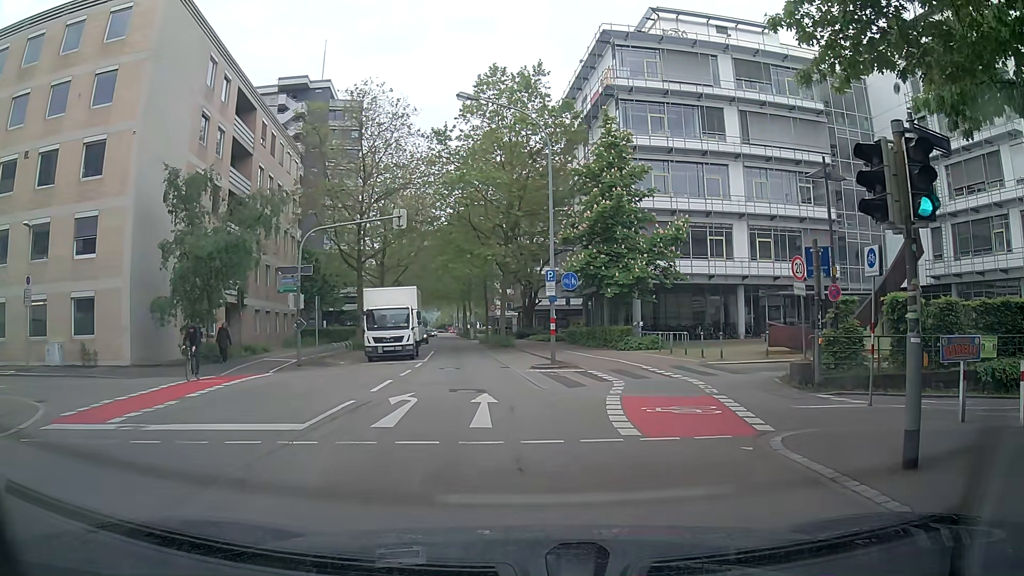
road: secondary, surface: asphalt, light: Day
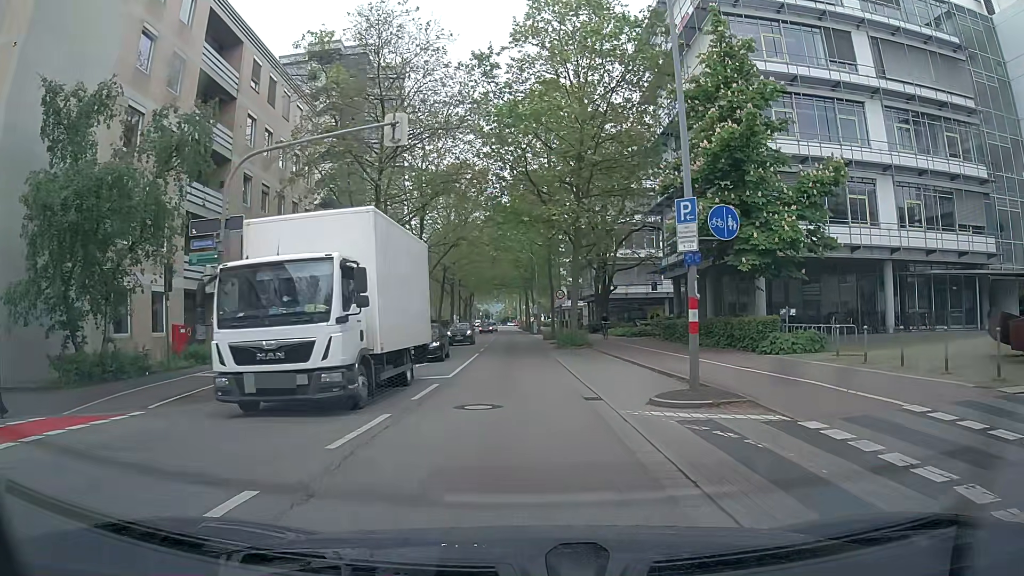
(-0.6, +12.5) m; -5°
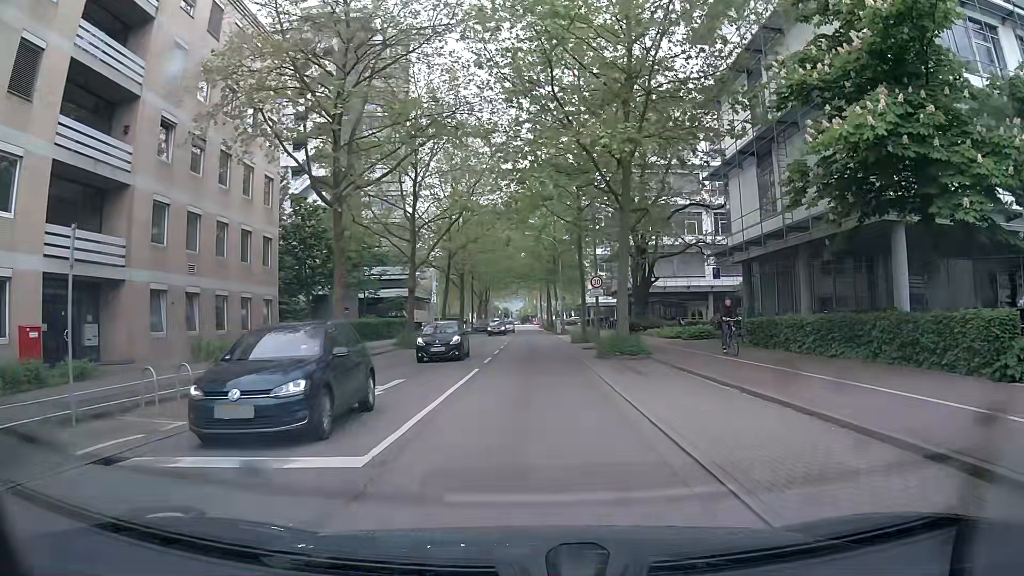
(-0.2, +11.1) m; -1°
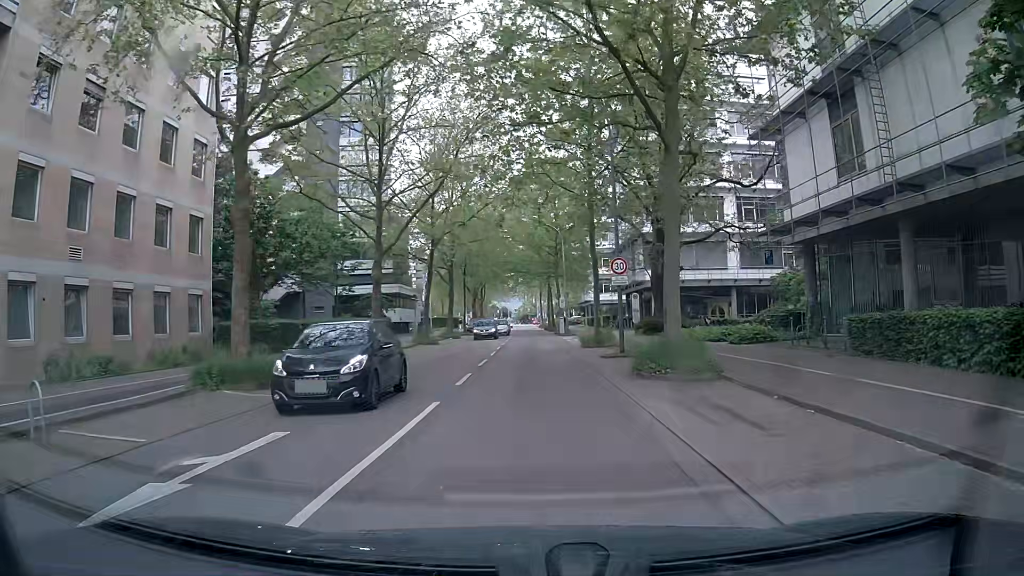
(-0.1, +8.4) m; -1°
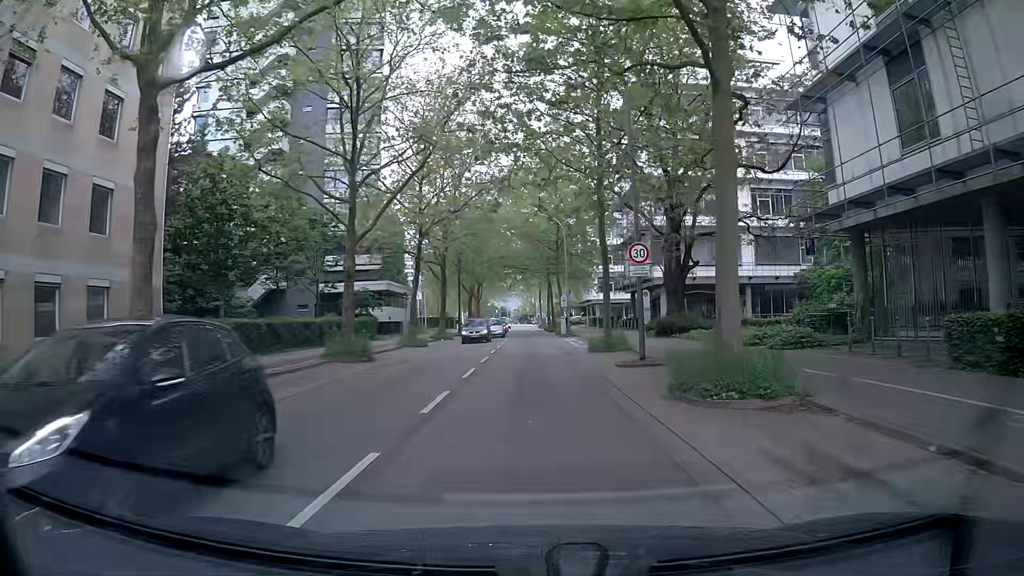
(0.0, +4.5) m; 0°
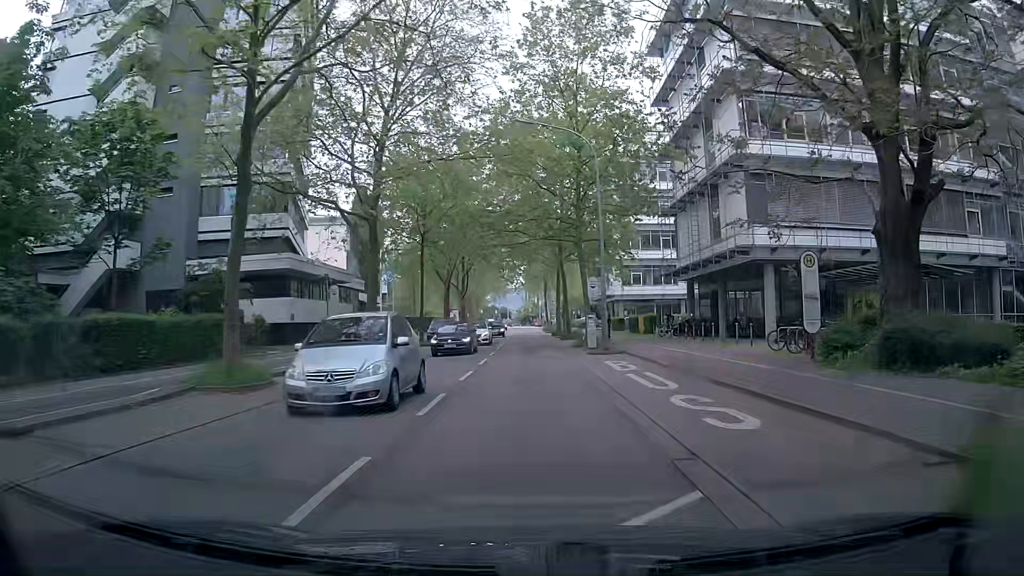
(0.0, +24.5) m; 0°
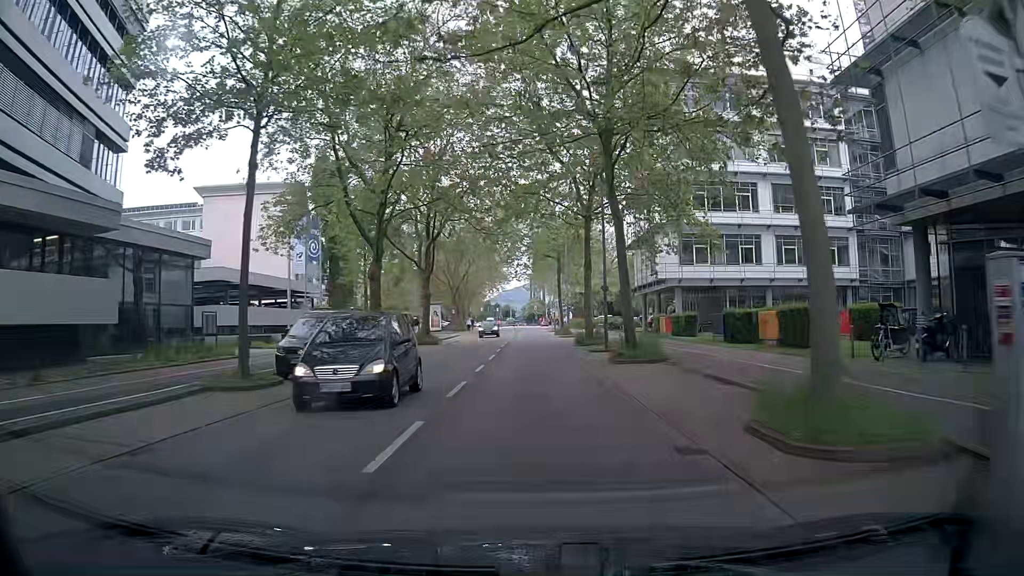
(-0.3, +28.0) m; -1°
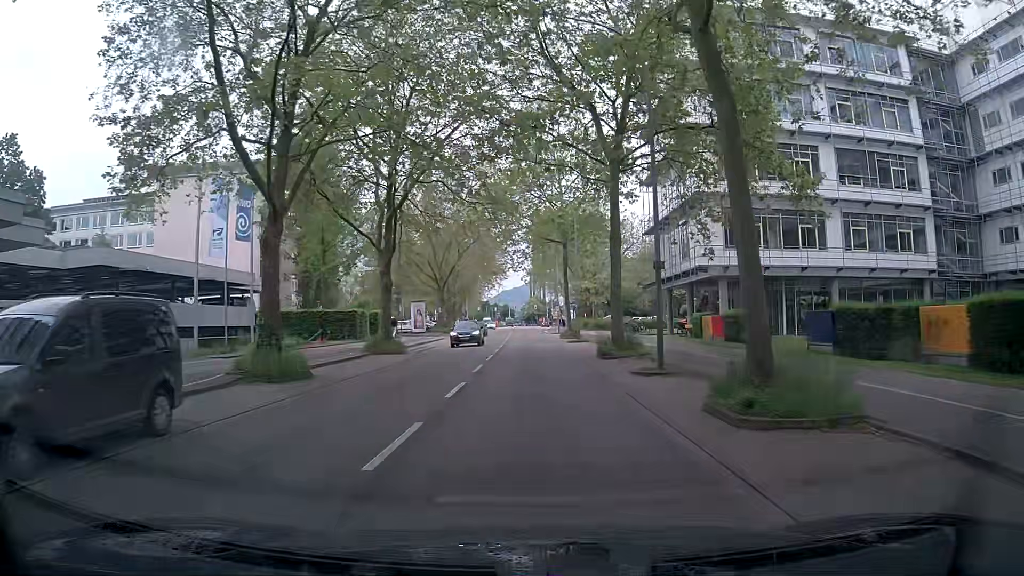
(+0.1, +12.1) m; -1°
(0, +10) (0, +20) (+1, +30) (+1, +40) (+1, +50) (+1, +60) (+1, +70) (+1, +80) (+2, +90) (+2, +100) m
